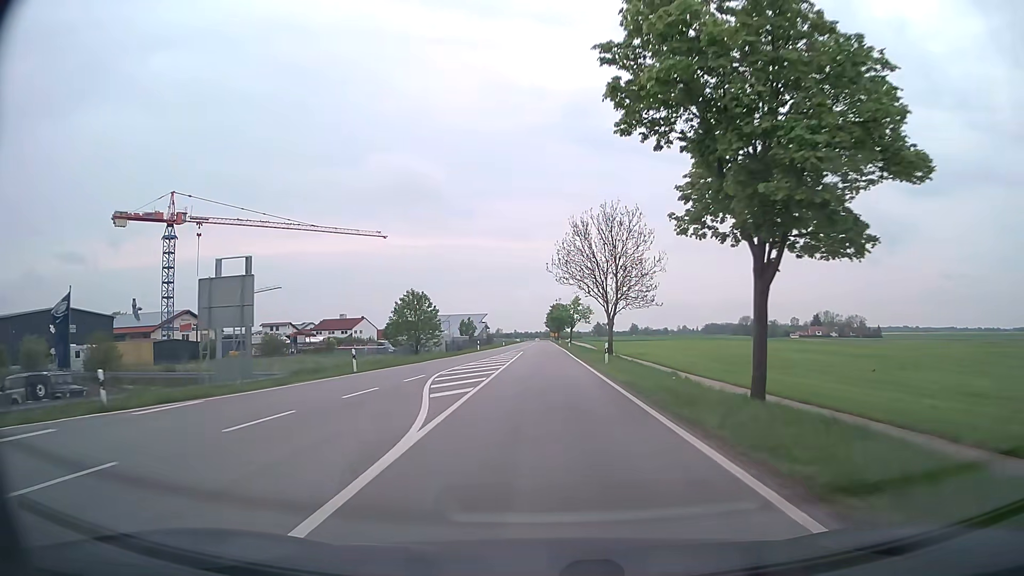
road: secondary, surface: asphalt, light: Day
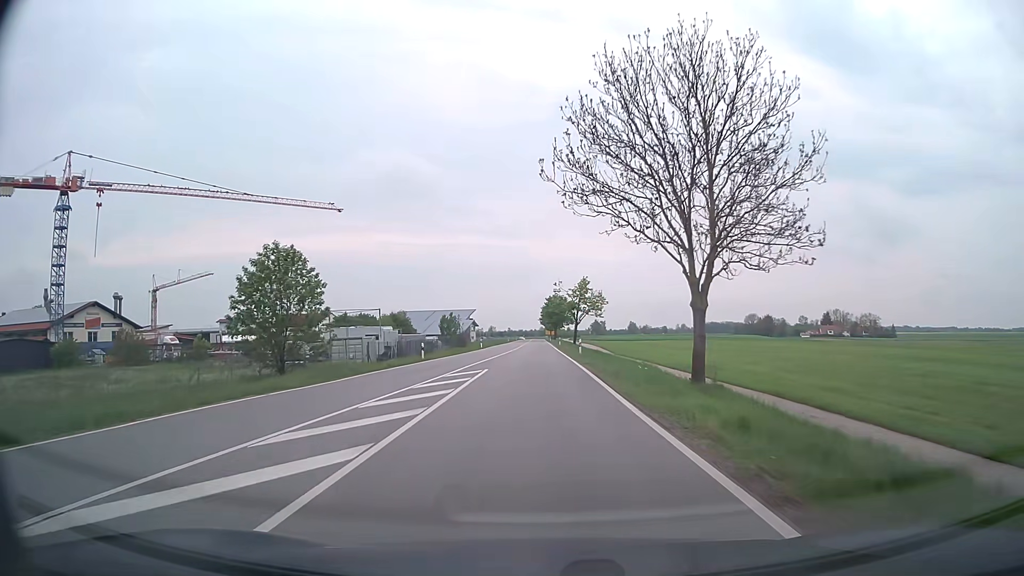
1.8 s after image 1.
(+0.2, +30.2) m; 0°
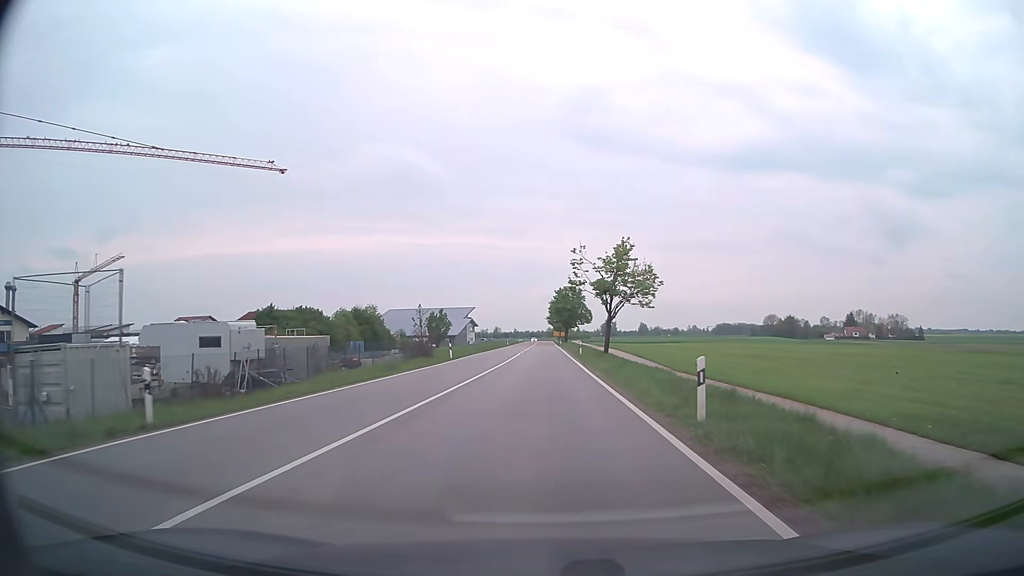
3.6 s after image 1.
(-0.2, +30.5) m; -1°
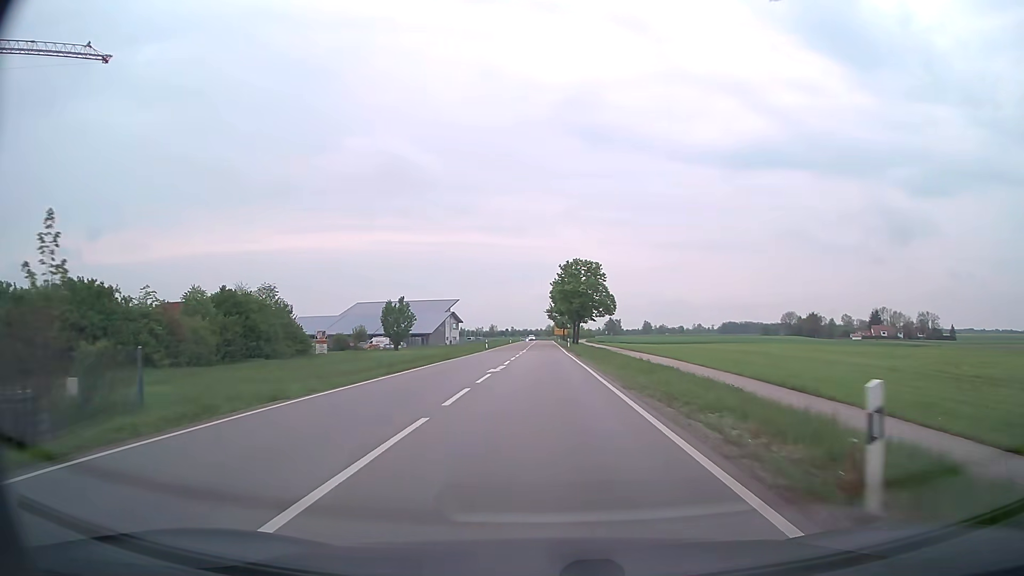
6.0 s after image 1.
(0.0, +42.0) m; 0°
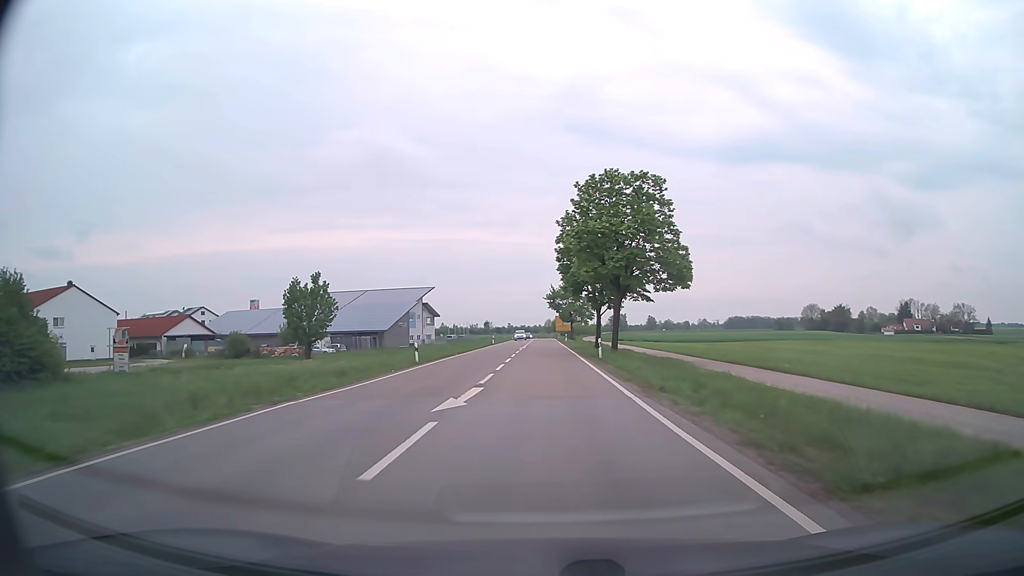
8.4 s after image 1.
(+0.1, +42.3) m; 0°
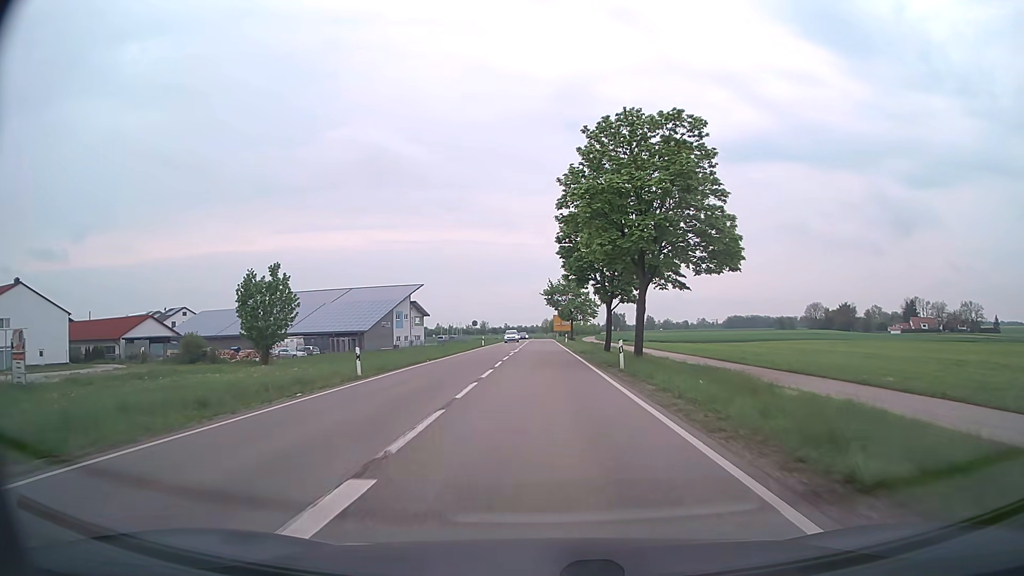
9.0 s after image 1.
(0.0, +10.5) m; 0°
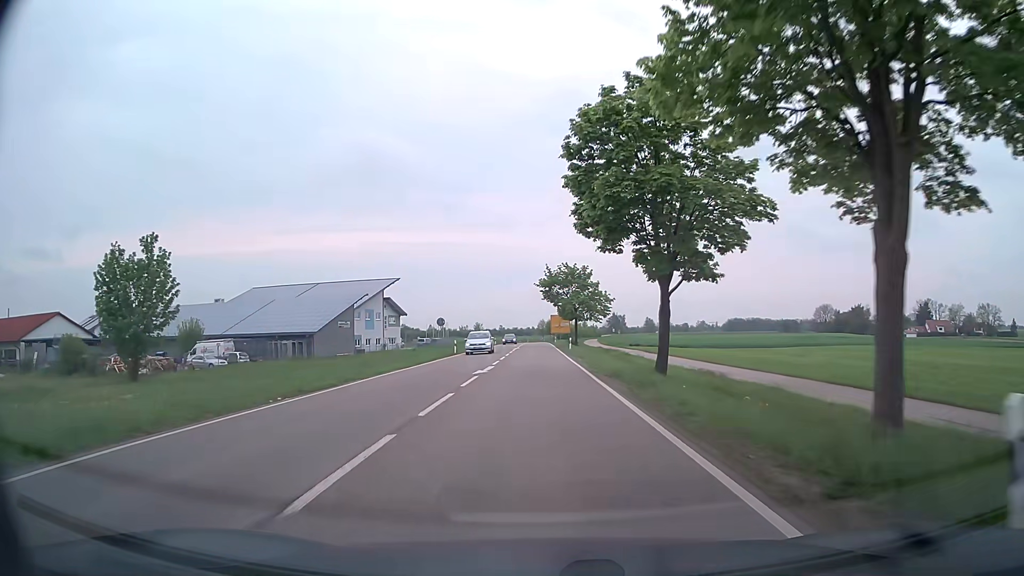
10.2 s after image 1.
(0.0, +20.4) m; 0°
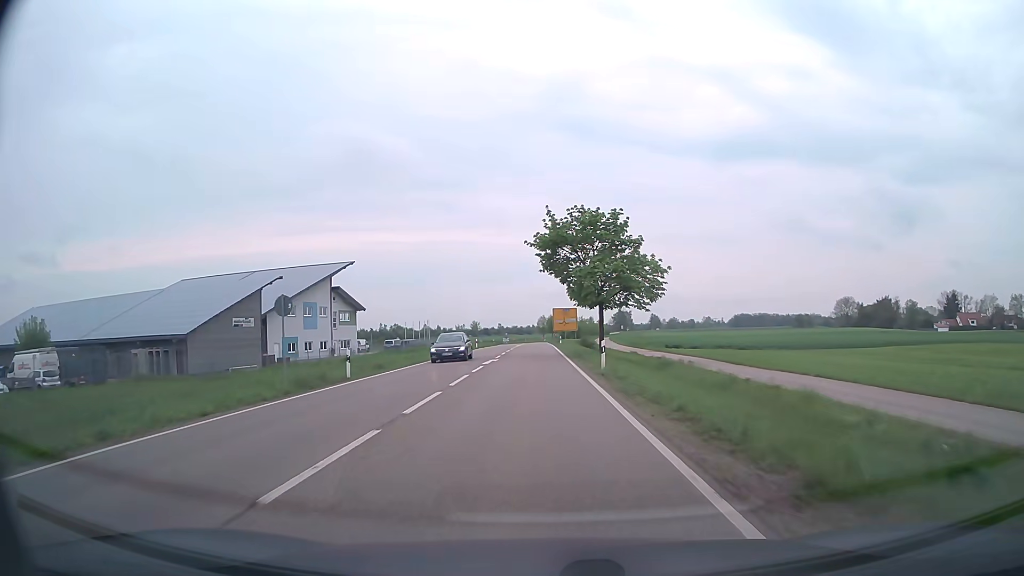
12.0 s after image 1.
(0.0, +29.6) m; 0°
(0, +10) (0, +20) (0, +30) (0, +40) (0, +50) (-1, +60) (-1, +70) (-1, +80) (-1, +90) (-1, +100) m
